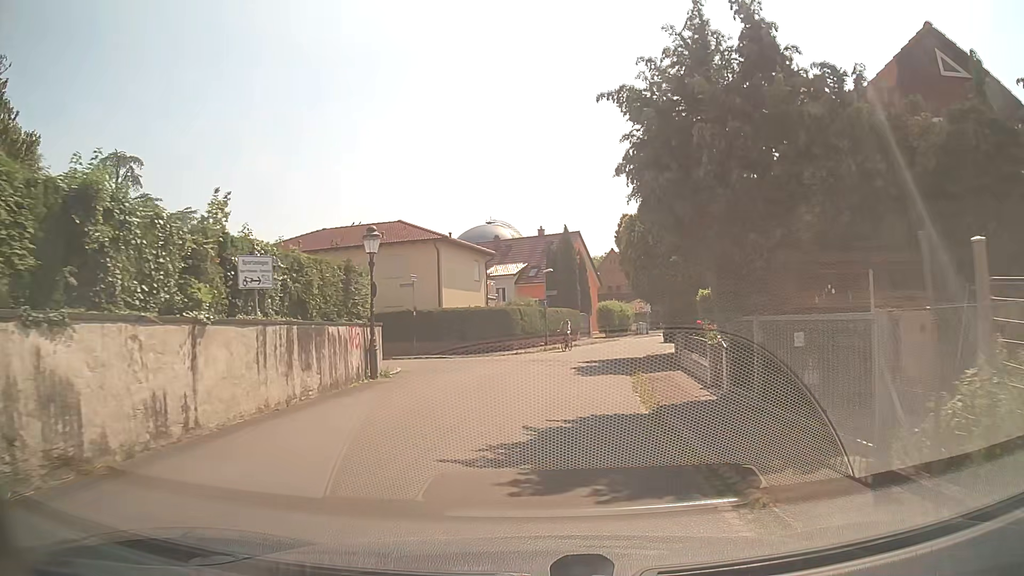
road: residential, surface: asphalt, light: Day
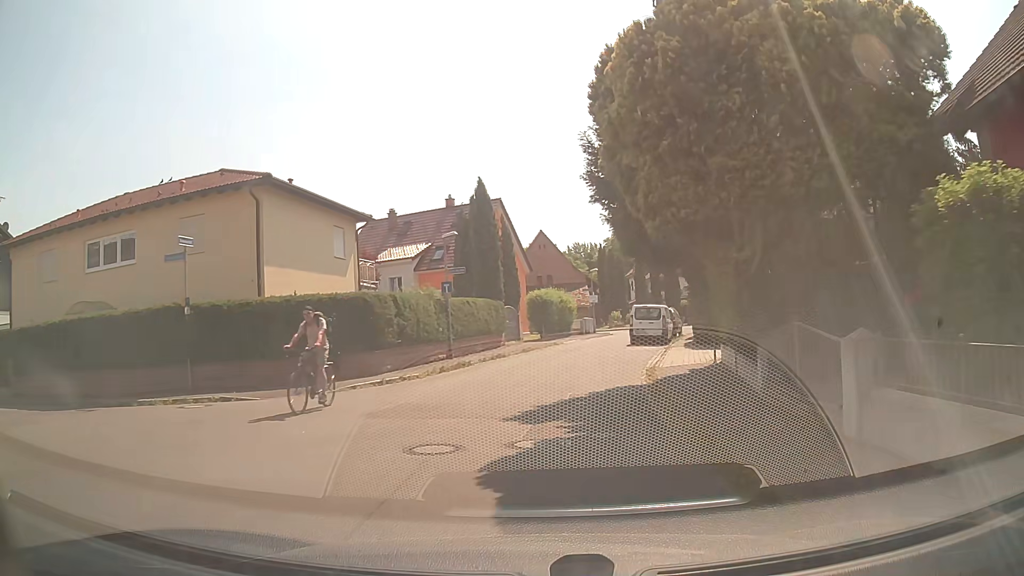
(+0.8, +16.2) m; +7°
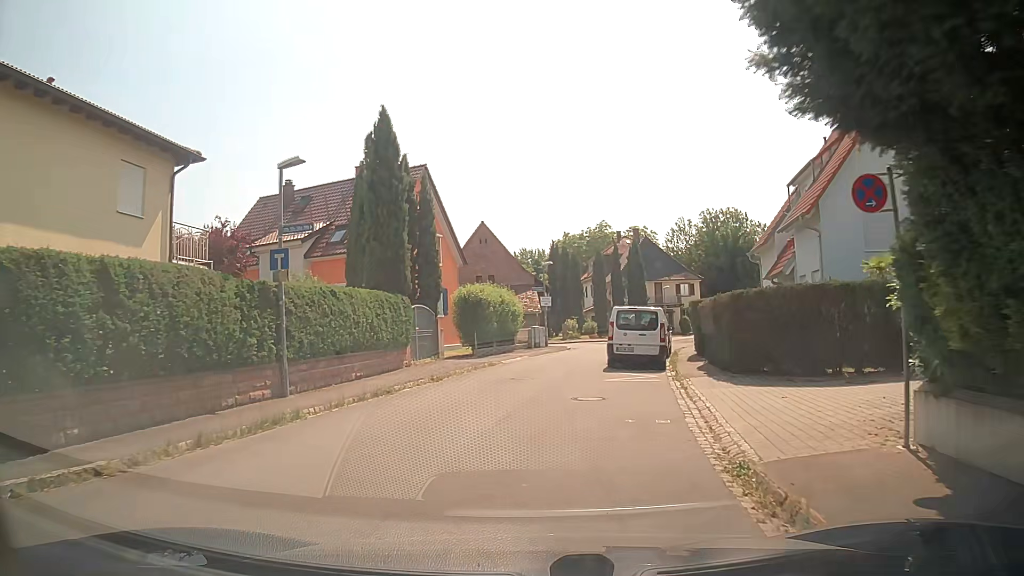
(+0.3, +12.0) m; +2°
(+1, +10) (+1, +20) (+3, +30) (+8, +39) (+3, +46) (-6, +50) (-15, +53) (-25, +57) (-34, +60) (-44, +63) m
